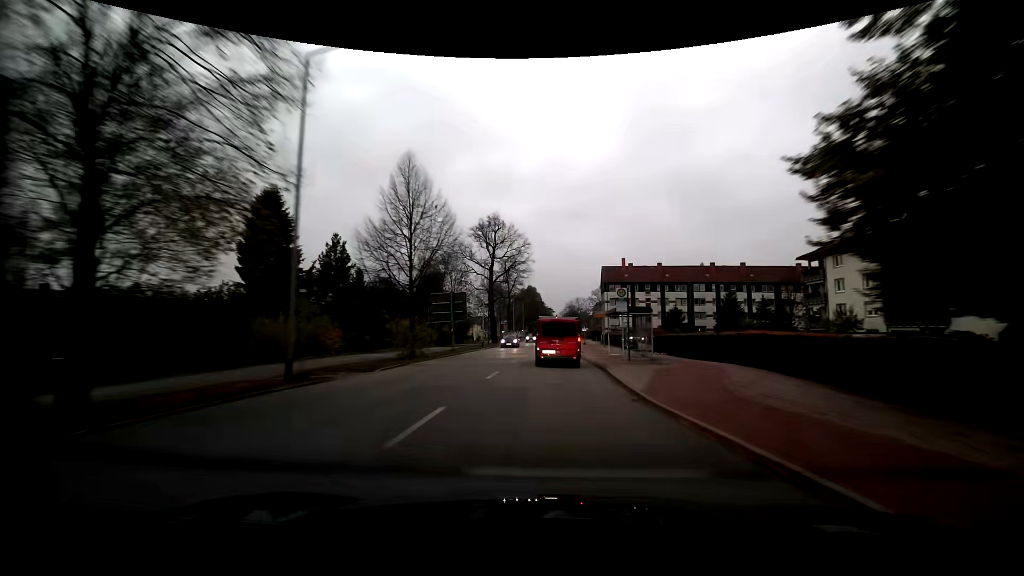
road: residential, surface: asphalt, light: Day
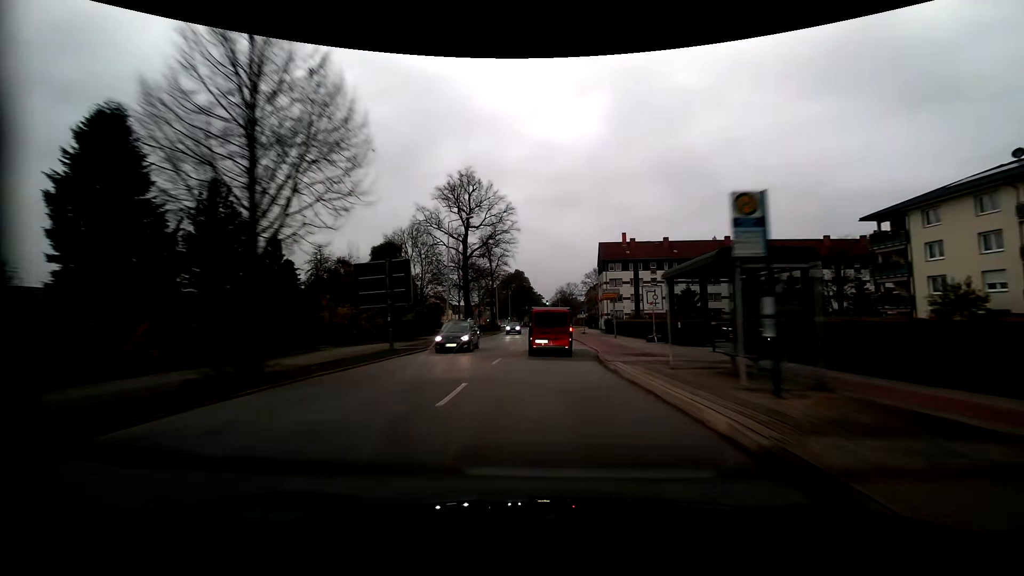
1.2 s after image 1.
(+0.2, +15.5) m; +2°
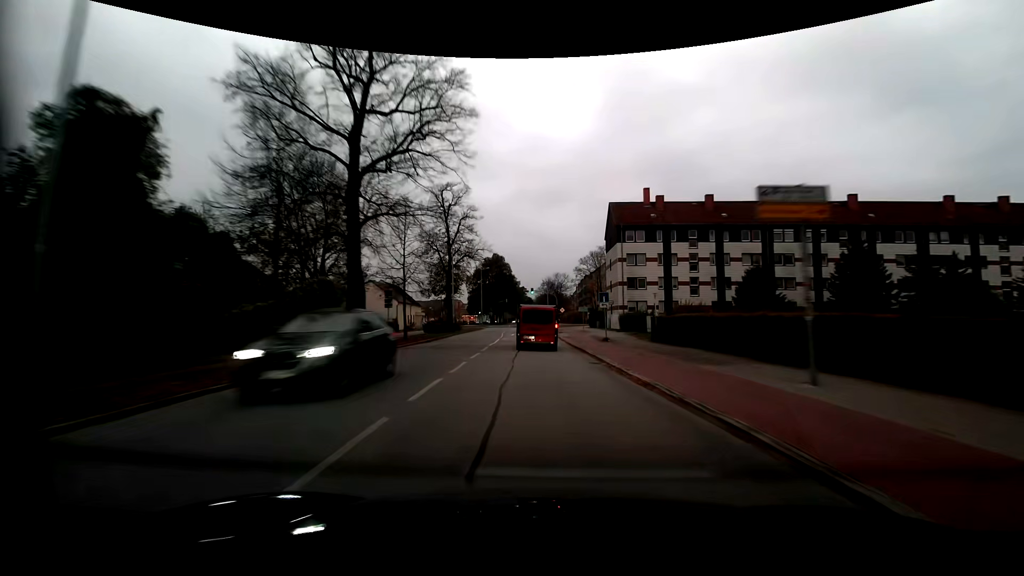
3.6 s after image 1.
(0.0, +31.0) m; +2°
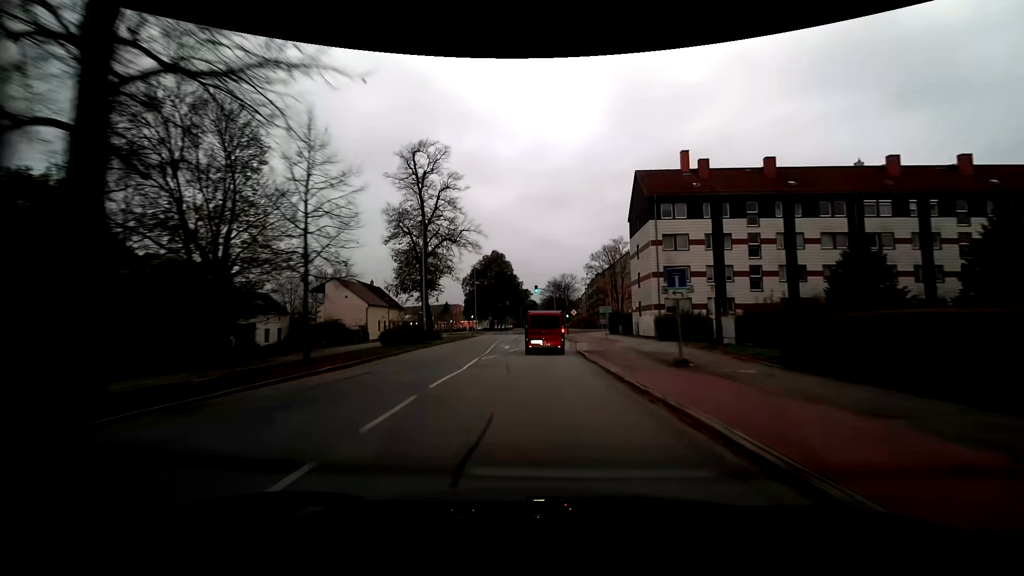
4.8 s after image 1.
(-0.2, +15.4) m; -1°
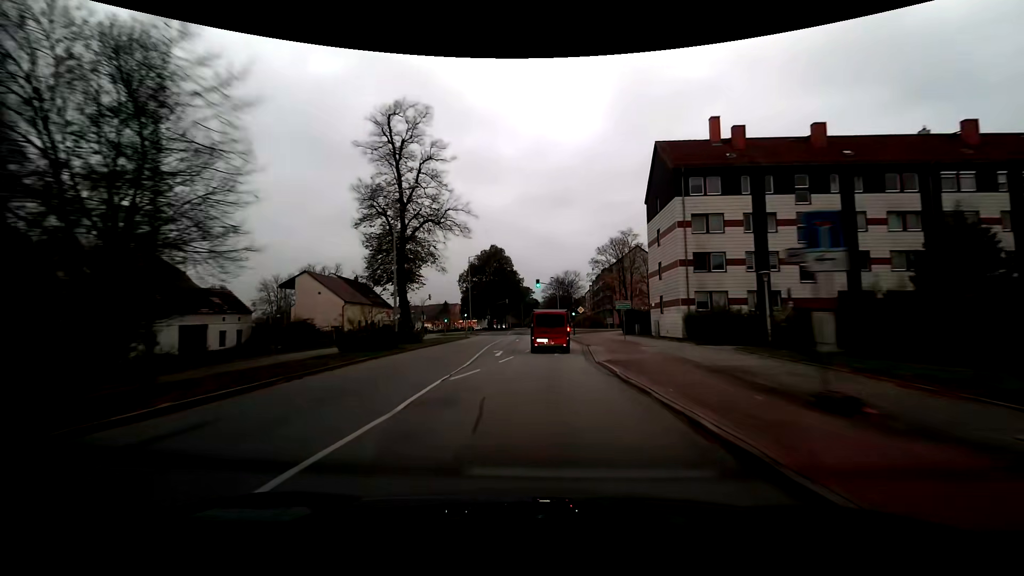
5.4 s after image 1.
(0.0, +8.0) m; 0°
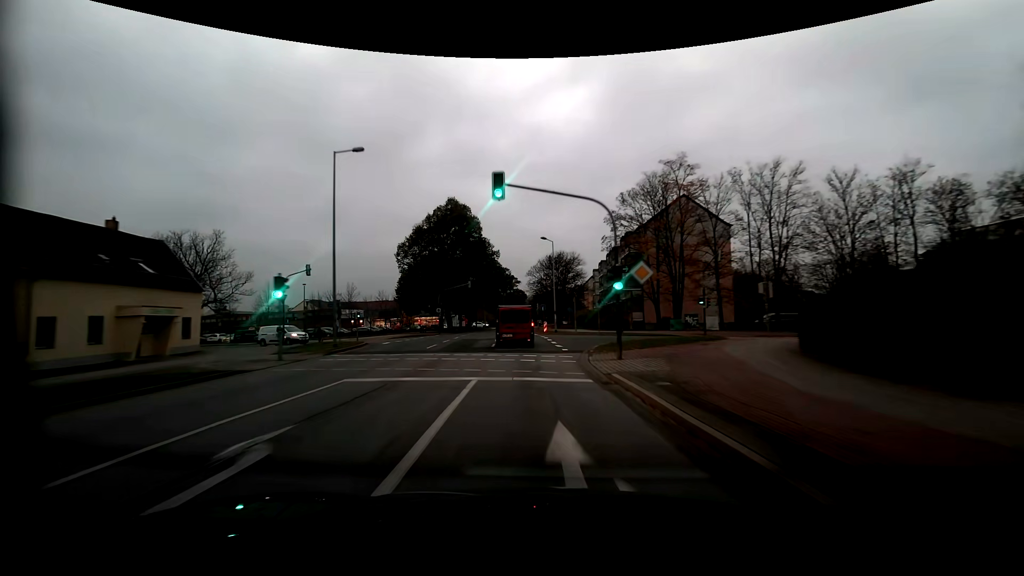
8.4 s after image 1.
(+0.6, +40.5) m; 0°
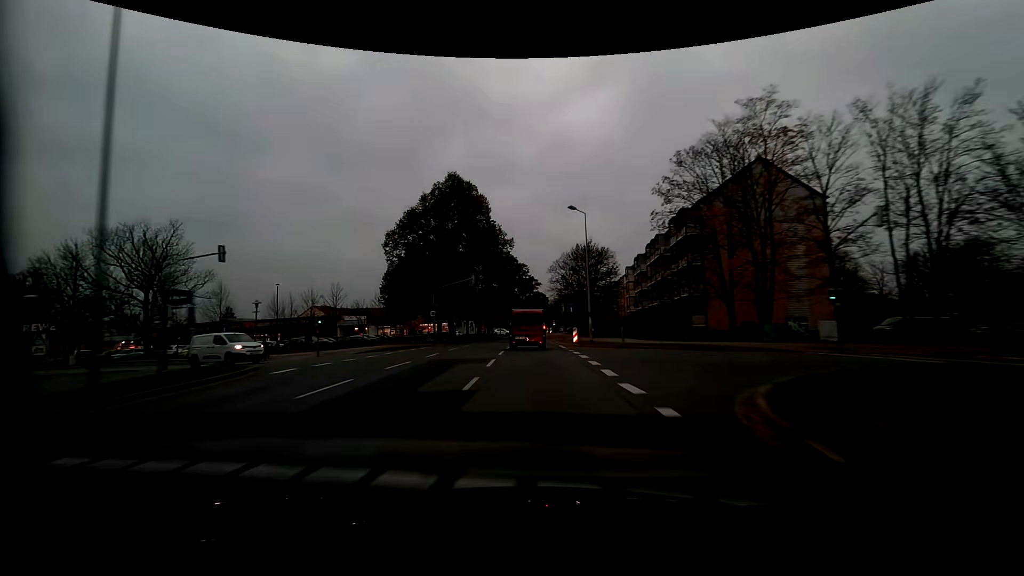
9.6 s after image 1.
(-0.2, +15.2) m; -2°
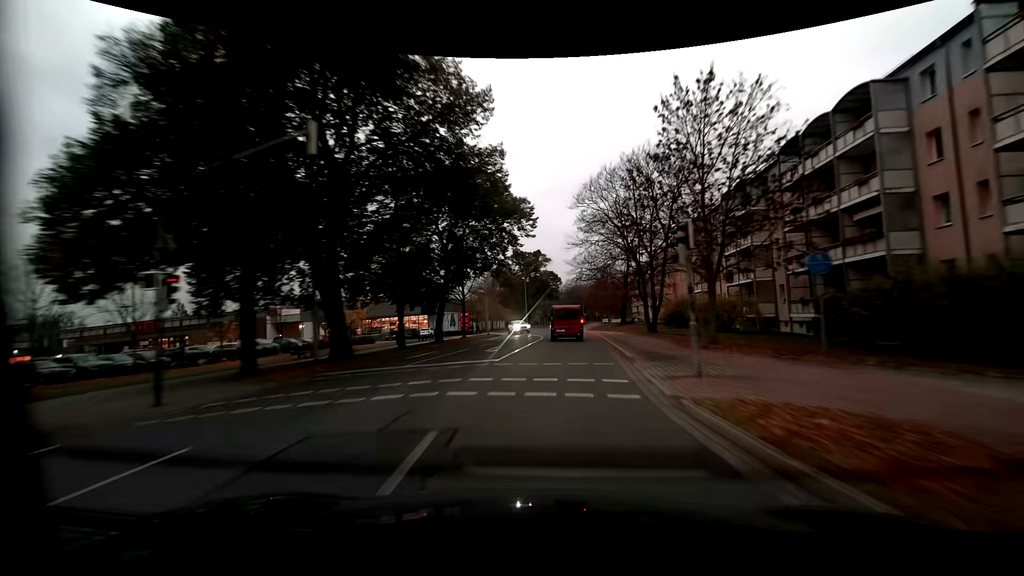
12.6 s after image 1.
(-0.4, +36.4) m; 0°
